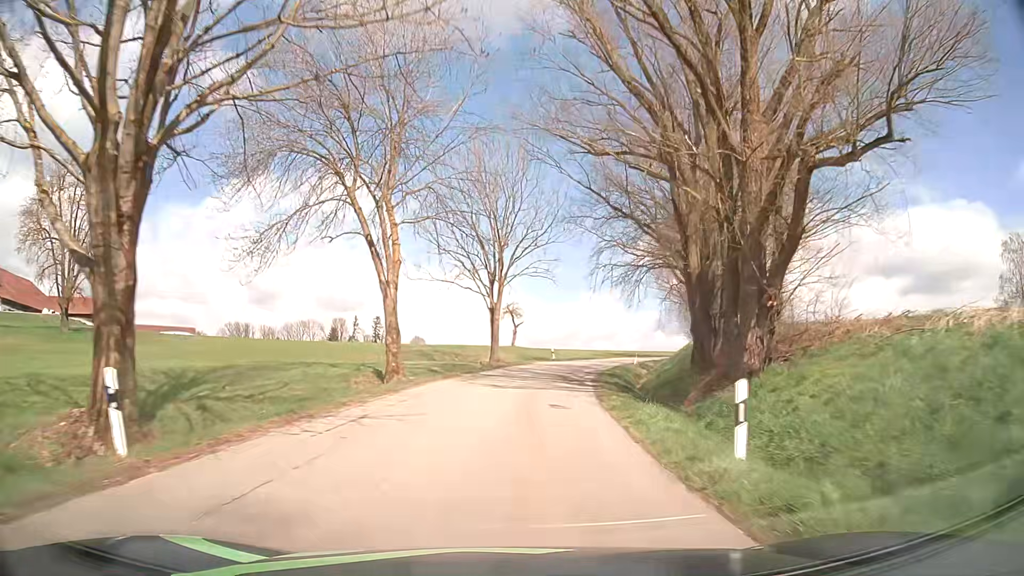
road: tertiary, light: Day
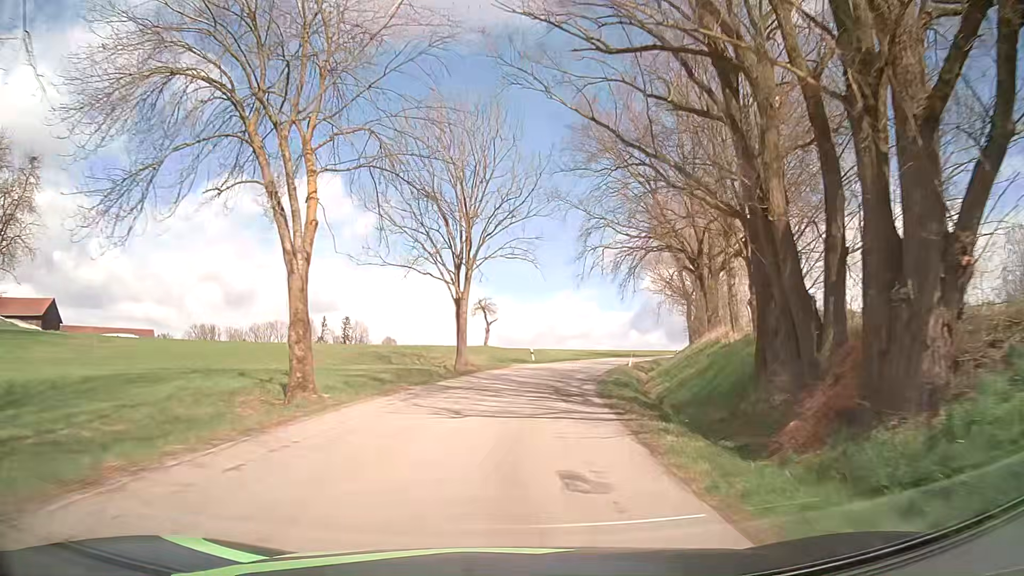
(+0.2, +8.6) m; +3°
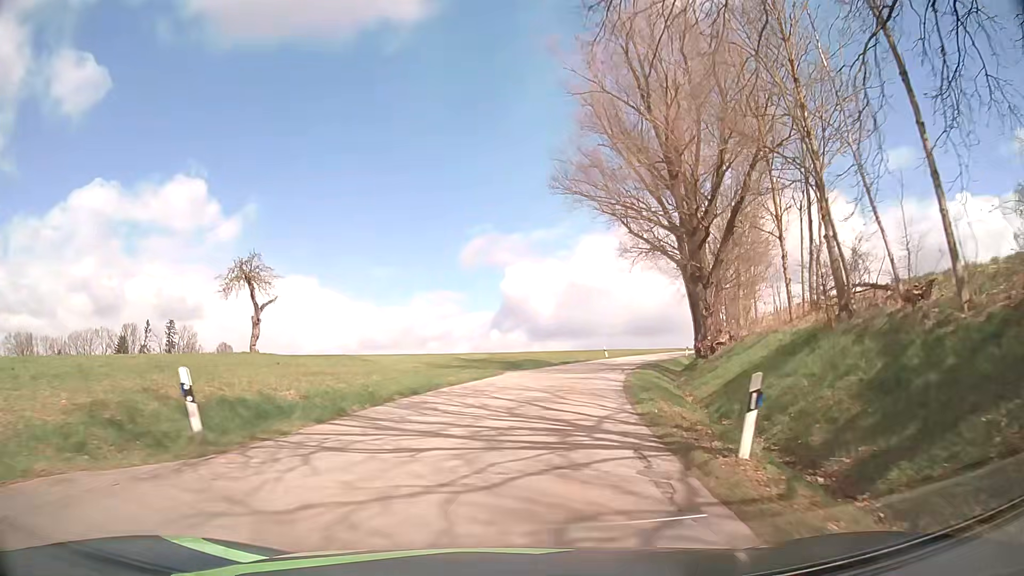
(+3.7, +38.8) m; +12°
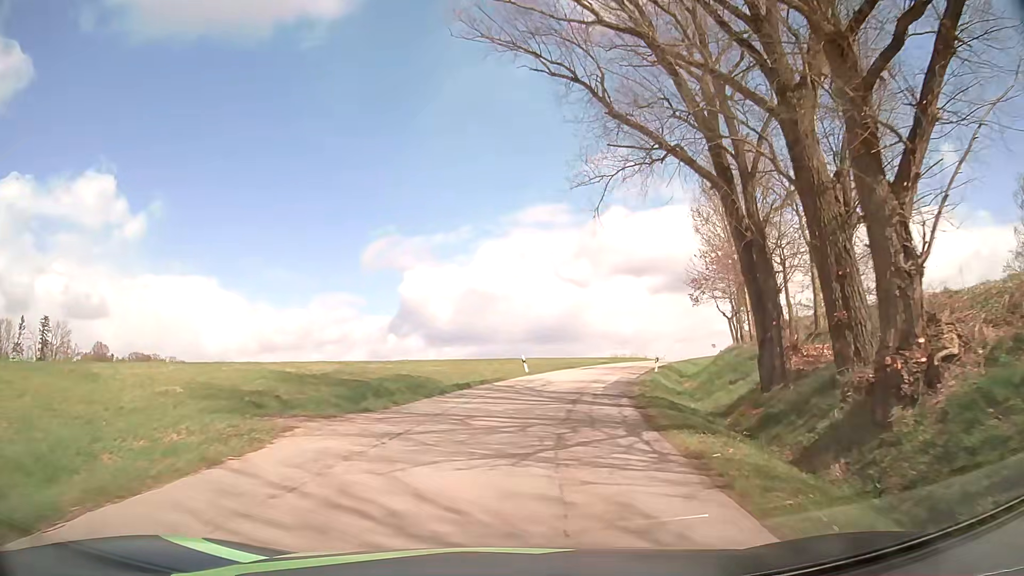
(+1.6, +20.5) m; +9°
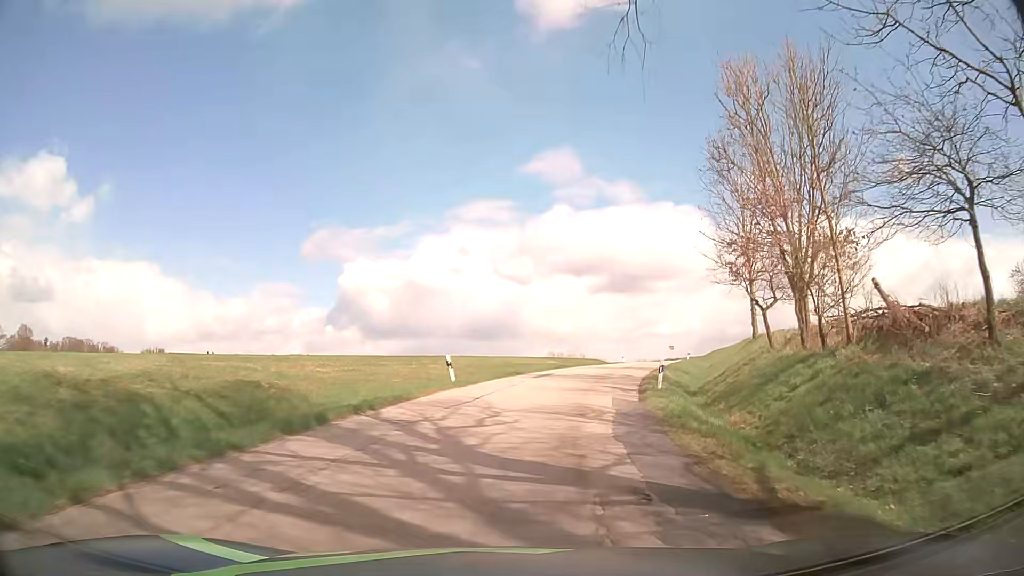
(+0.5, +13.0) m; +5°
(0, +10) (+2, +20) (+4, +30) (+7, +39) (+10, +49) (+13, +58) (+16, +68) (+19, +77) (+21, +87) (+23, +97) m
